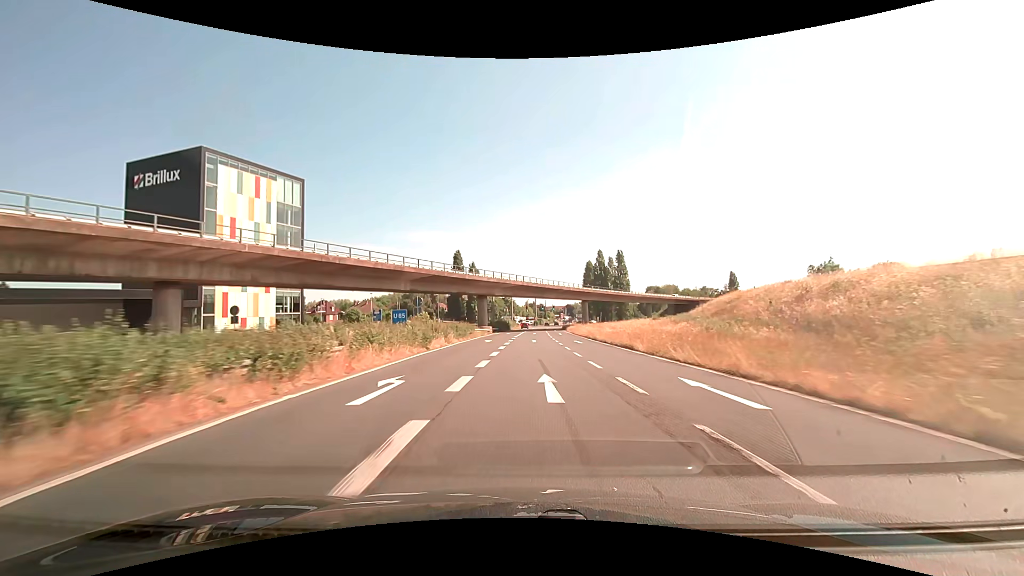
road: trunk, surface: asphalt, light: Day
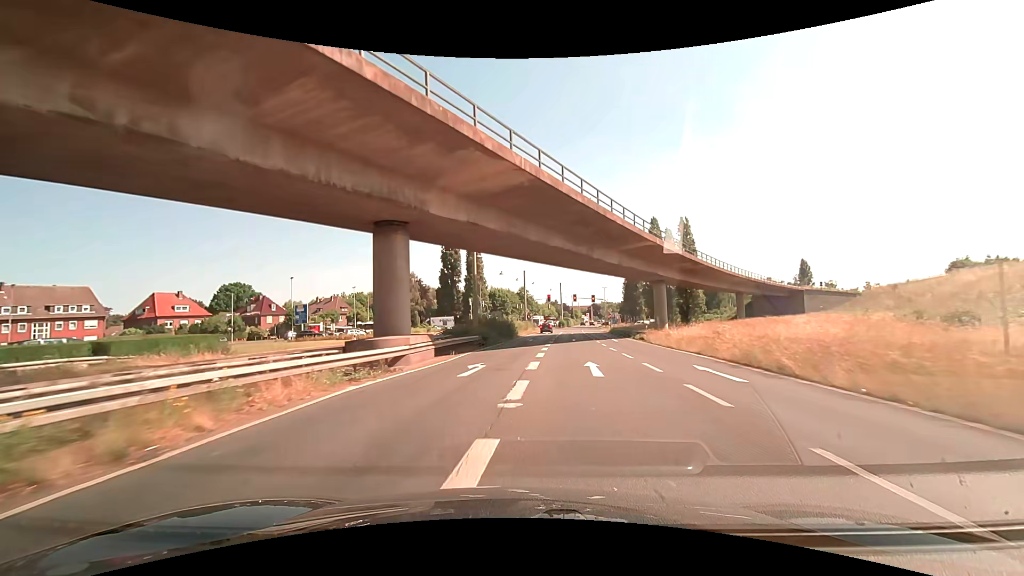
(+0.2, +55.2) m; -2°
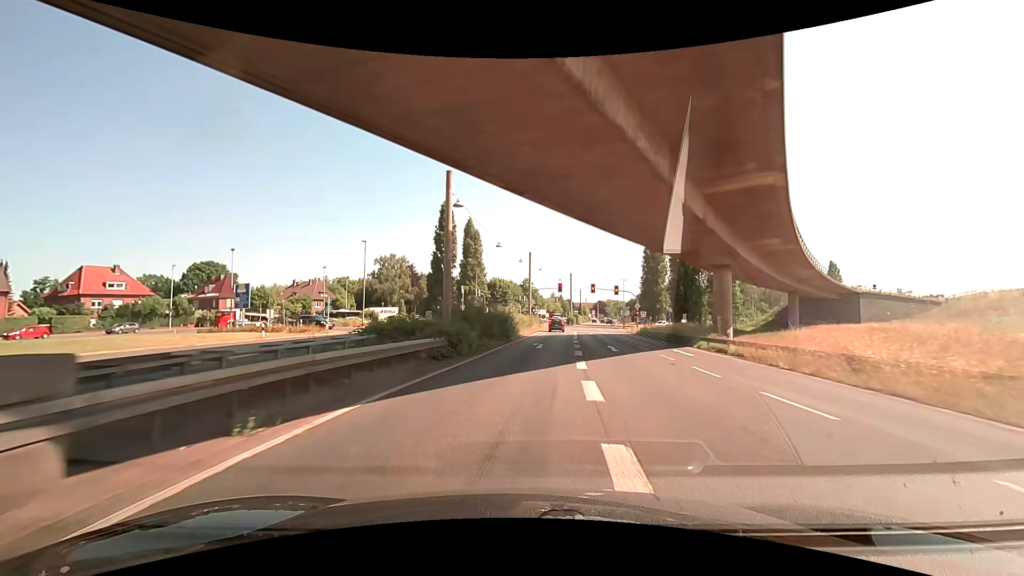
(-0.1, +18.2) m; 0°
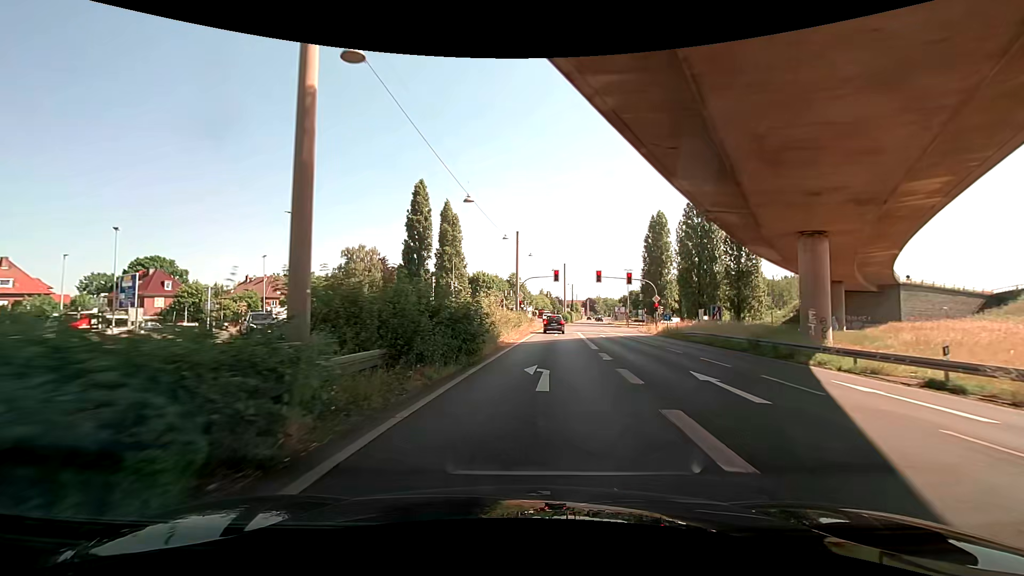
(+0.3, +15.8) m; +1°
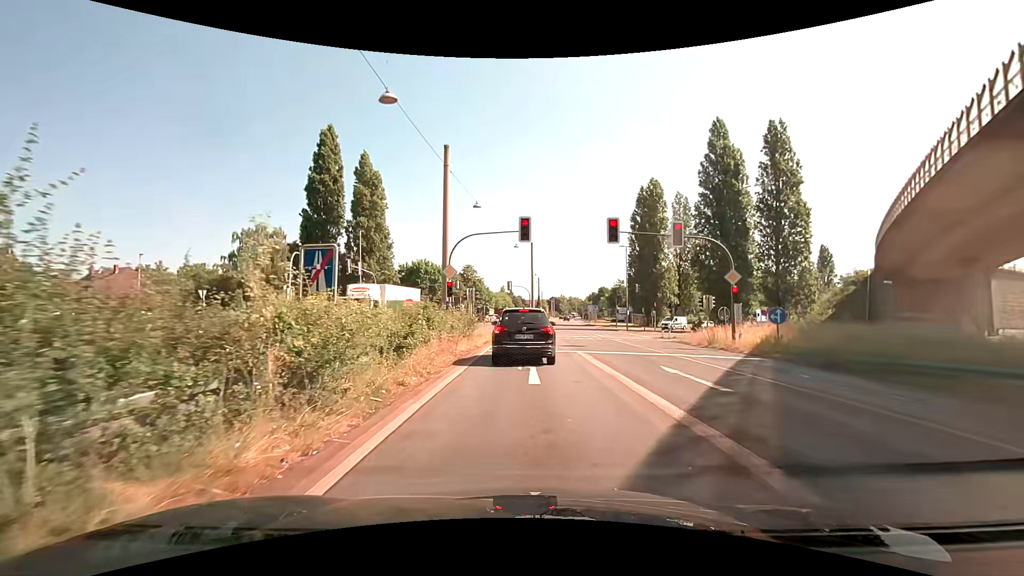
(+1.3, +28.2) m; +4°
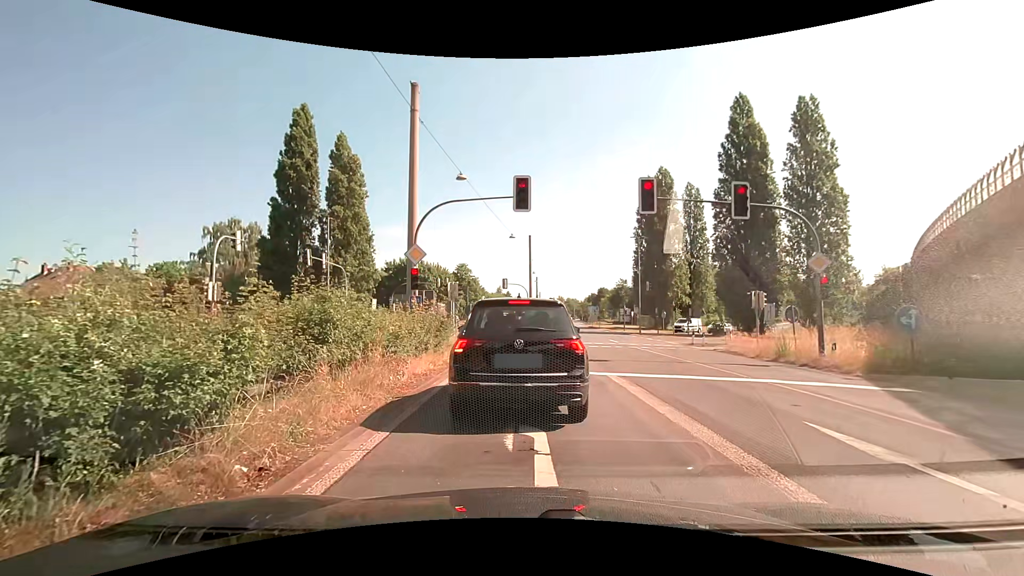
(0.0, +7.3) m; +1°
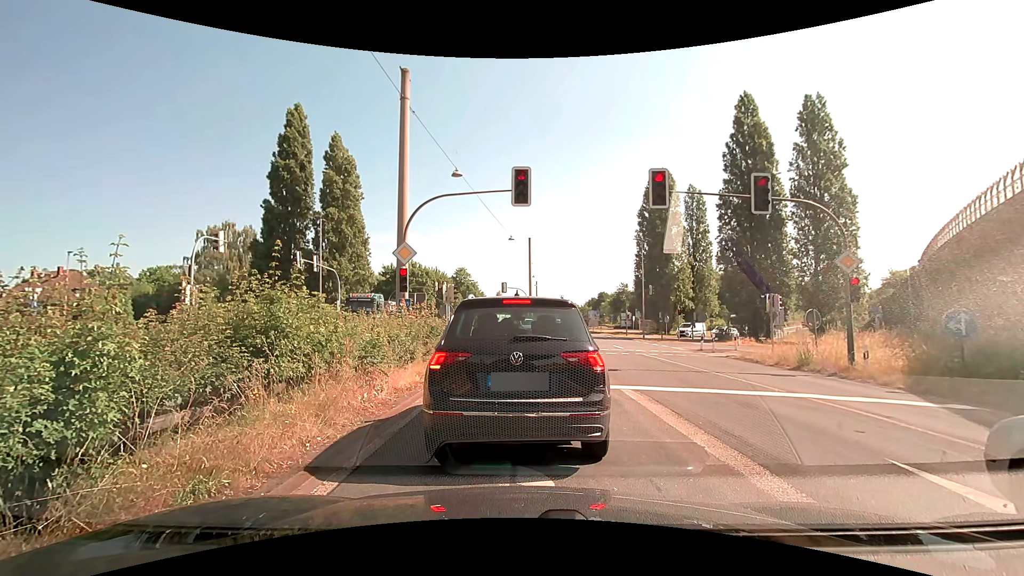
(0.0, +1.6) m; +1°
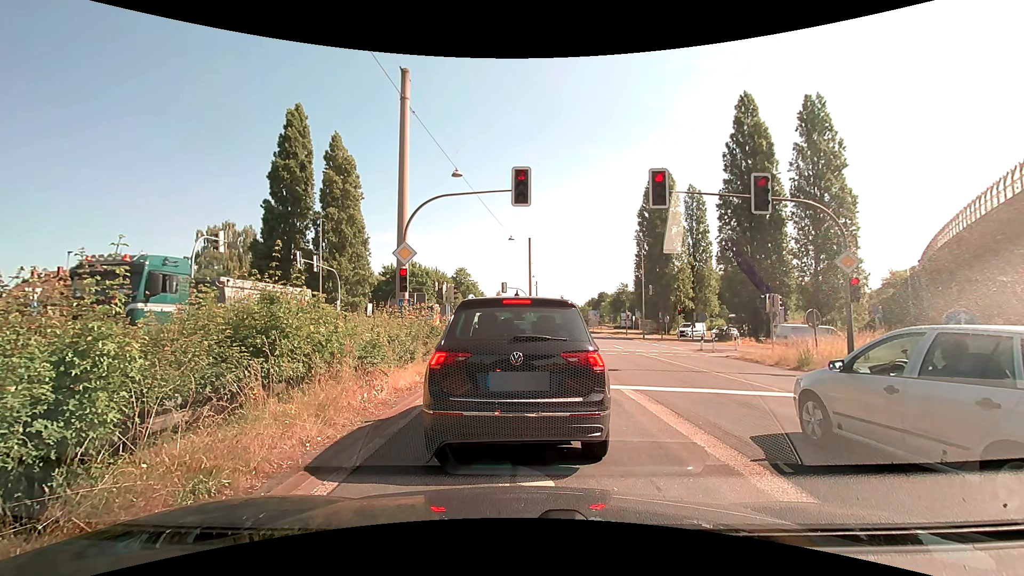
(0.0, 0.0) m; 0°
